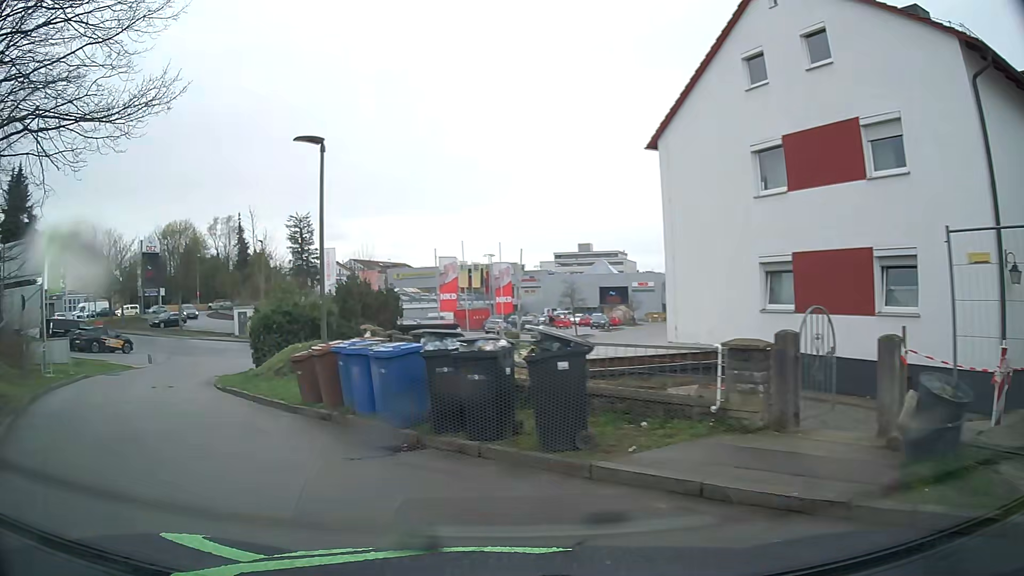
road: service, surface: asphalt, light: Day
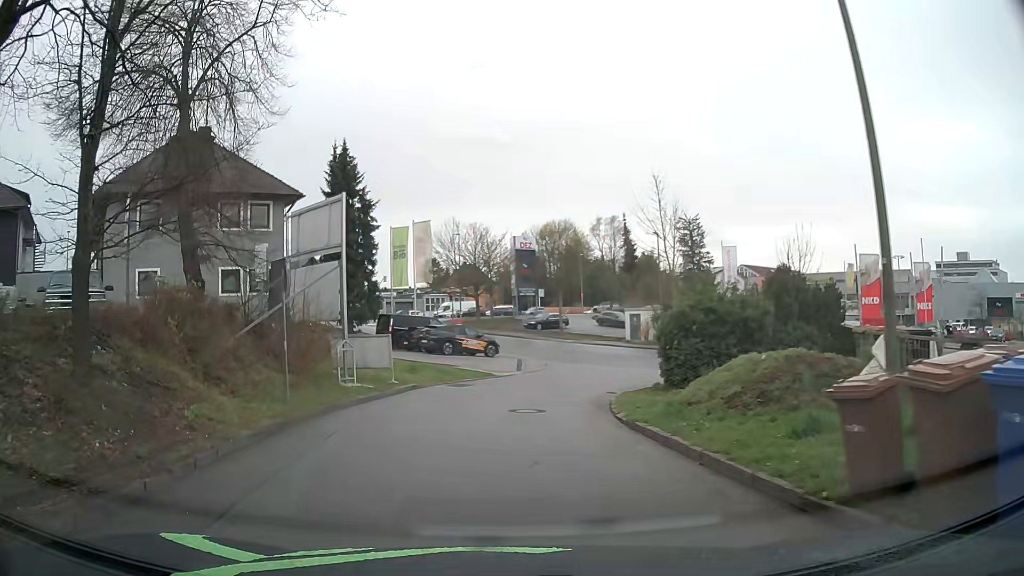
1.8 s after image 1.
(-2.5, +7.2) m; -32°
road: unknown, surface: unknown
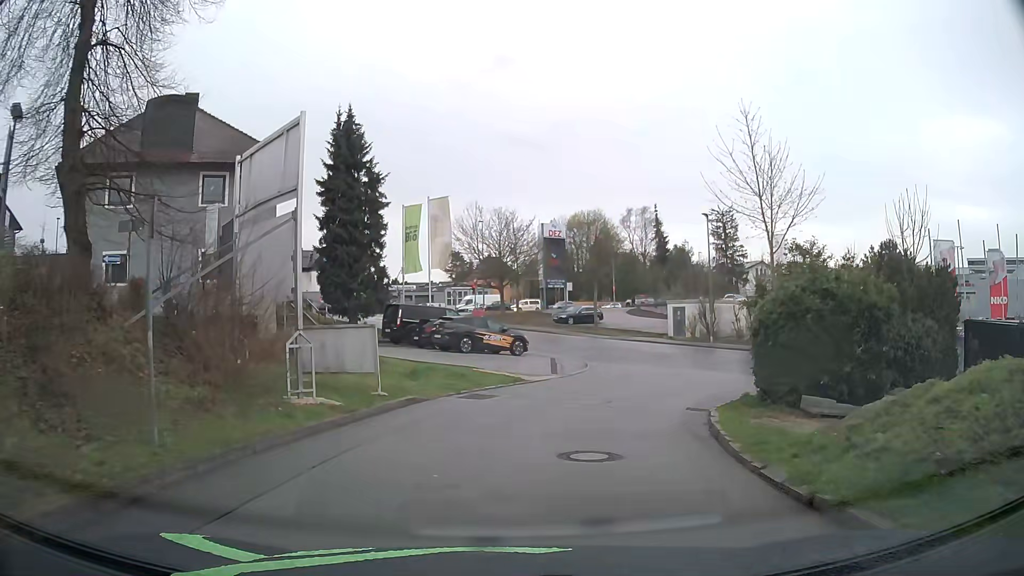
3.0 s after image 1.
(-0.3, +6.2) m; -2°
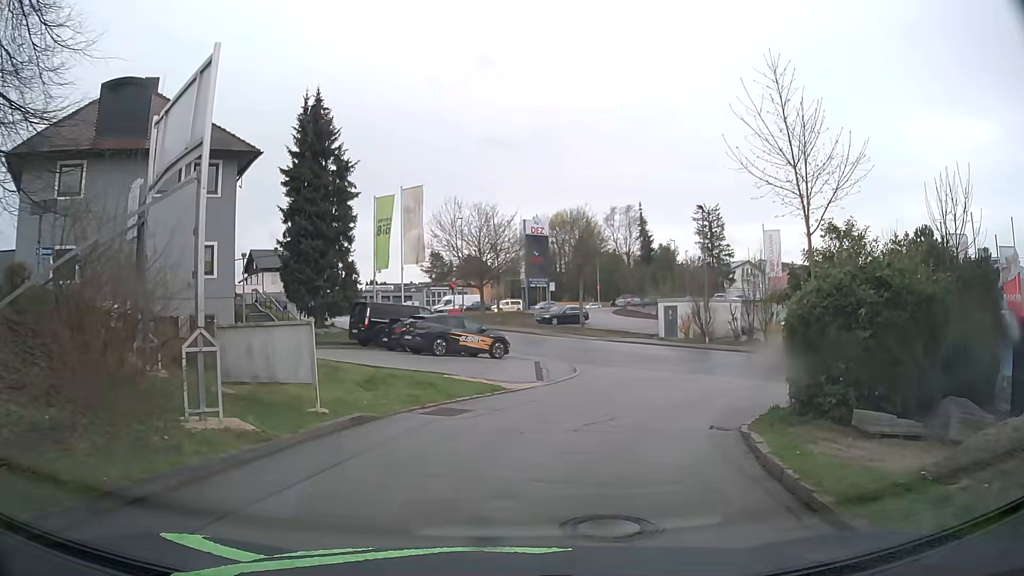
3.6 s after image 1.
(0.0, +3.1) m; 0°
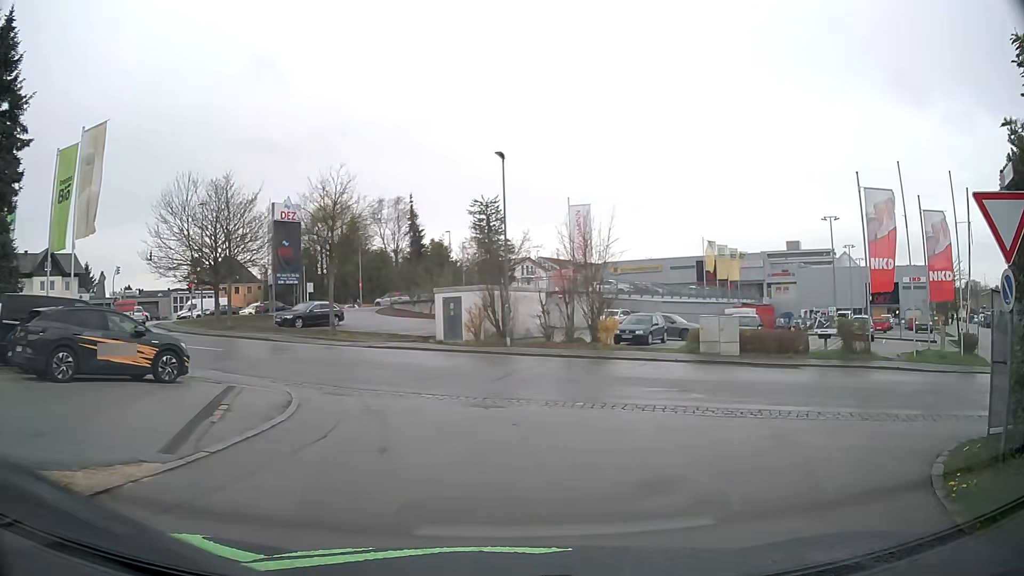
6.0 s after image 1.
(+1.8, +11.9) m; +21°
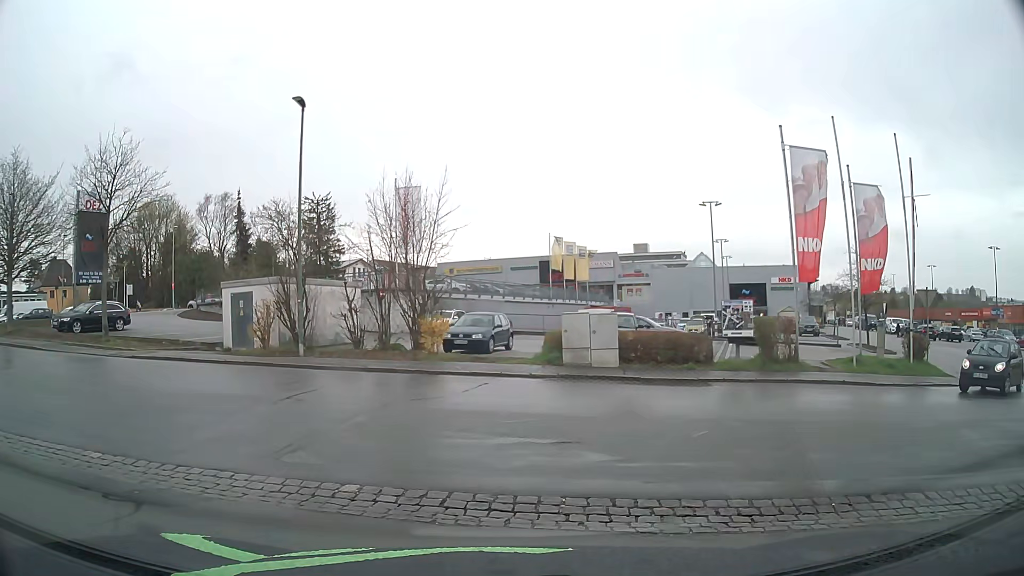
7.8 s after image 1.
(+0.8, +7.0) m; +13°
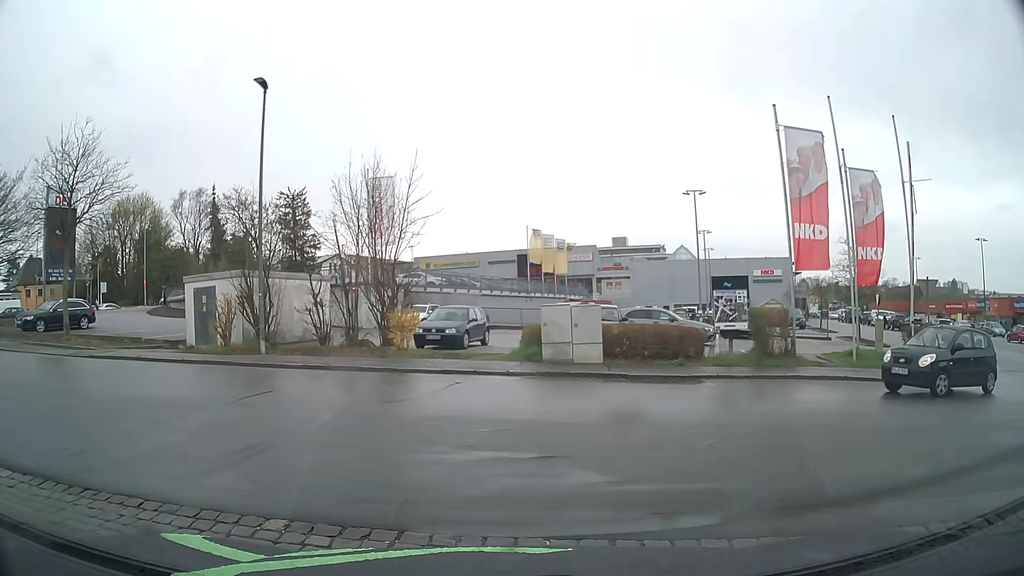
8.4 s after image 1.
(0.0, +1.3) m; +1°
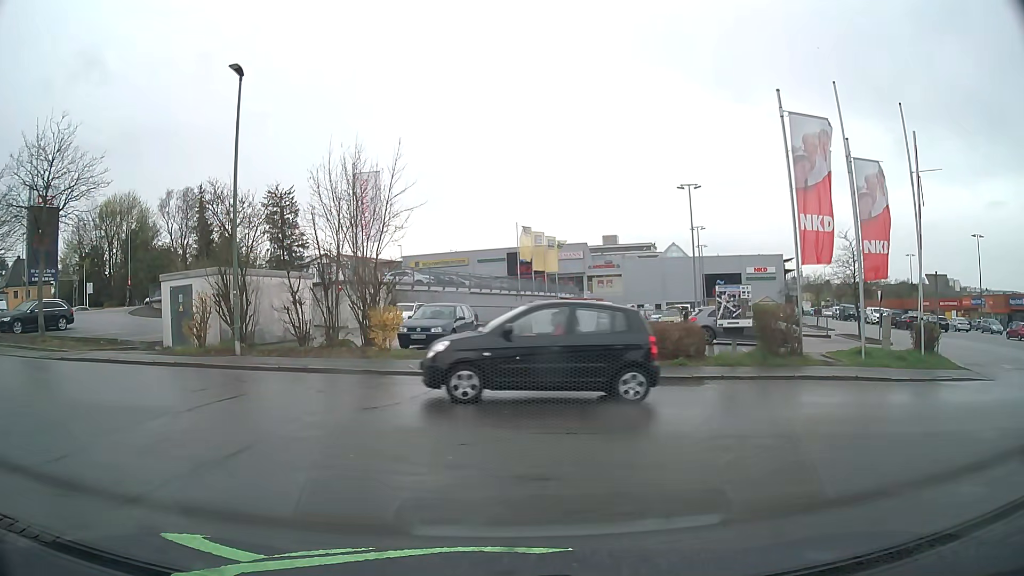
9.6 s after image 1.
(0.0, +1.0) m; +1°
